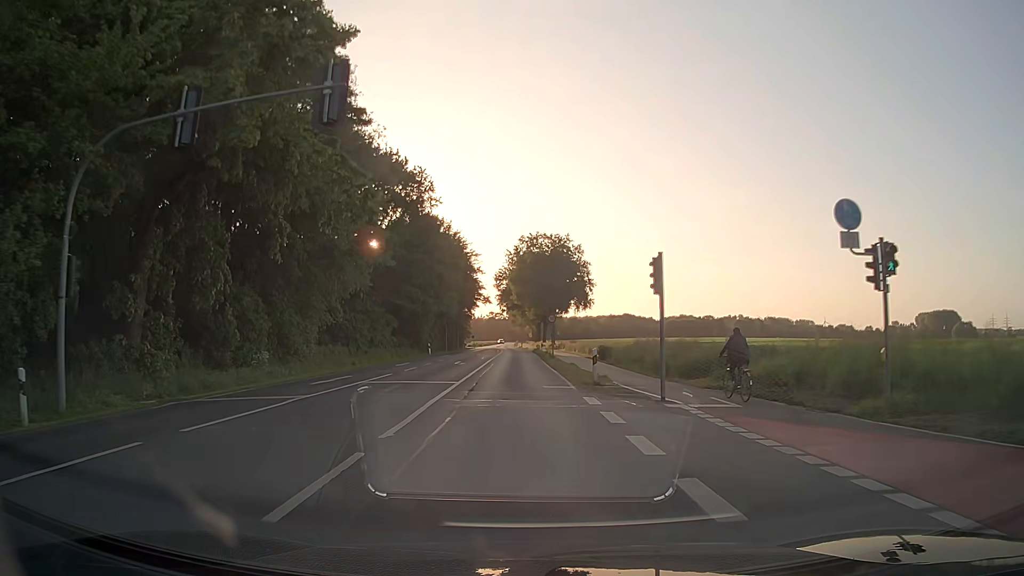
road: secondary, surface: asphalt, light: Day
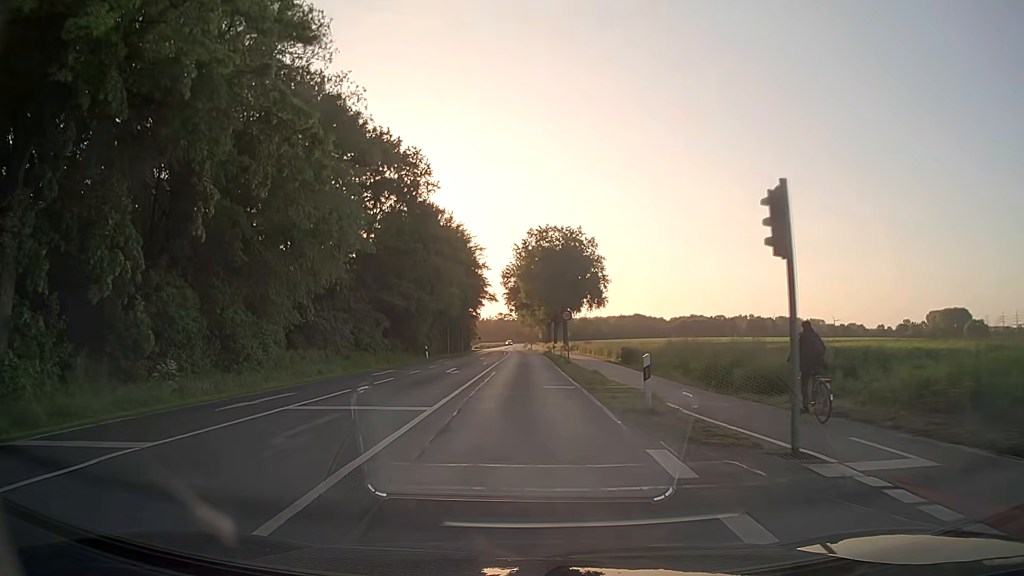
(-0.1, +7.4) m; -1°
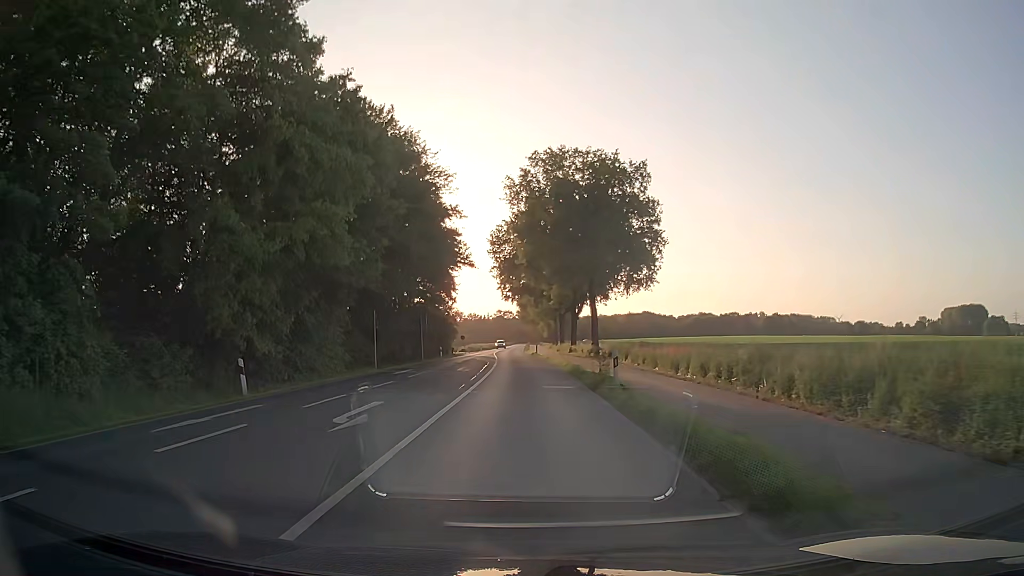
(-0.1, +37.6) m; 0°
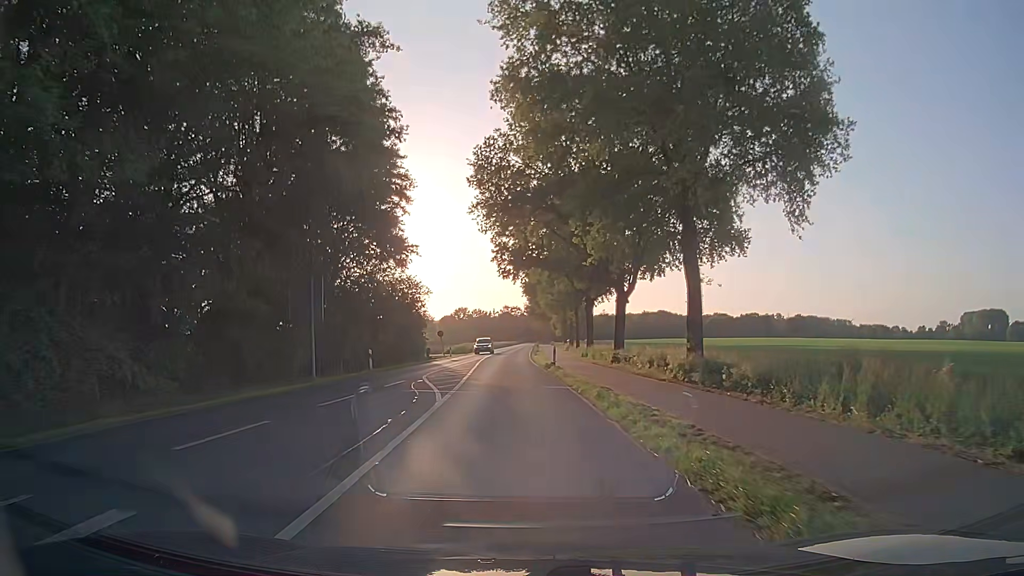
(0.0, +30.4) m; -1°
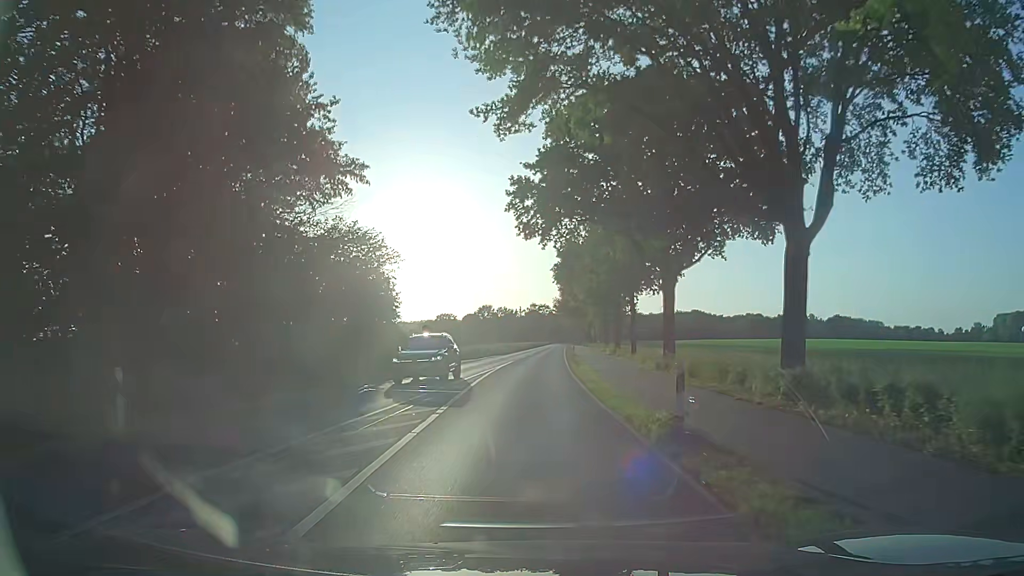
(-0.4, +22.9) m; -2°
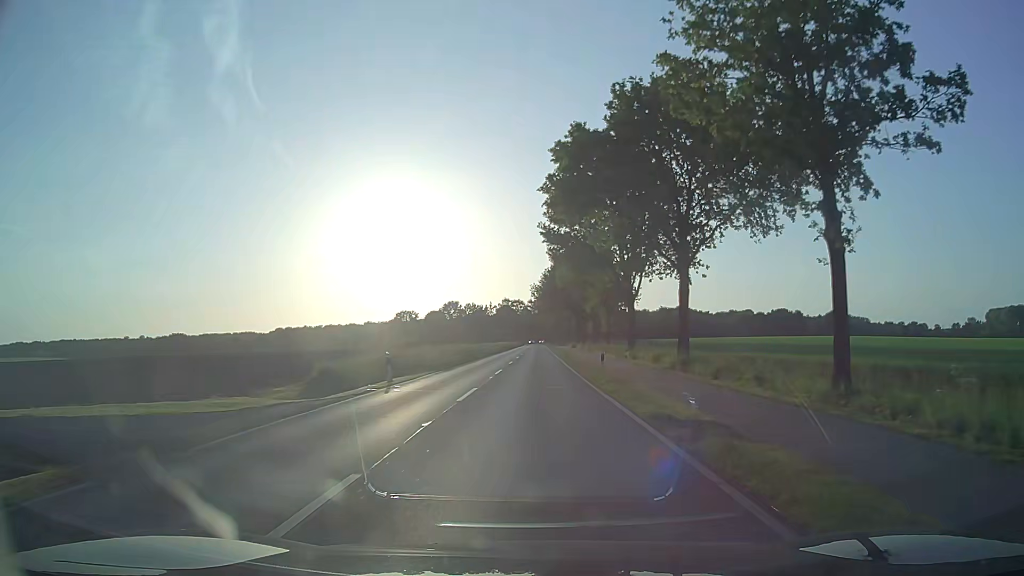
(+0.1, +38.1) m; +2°
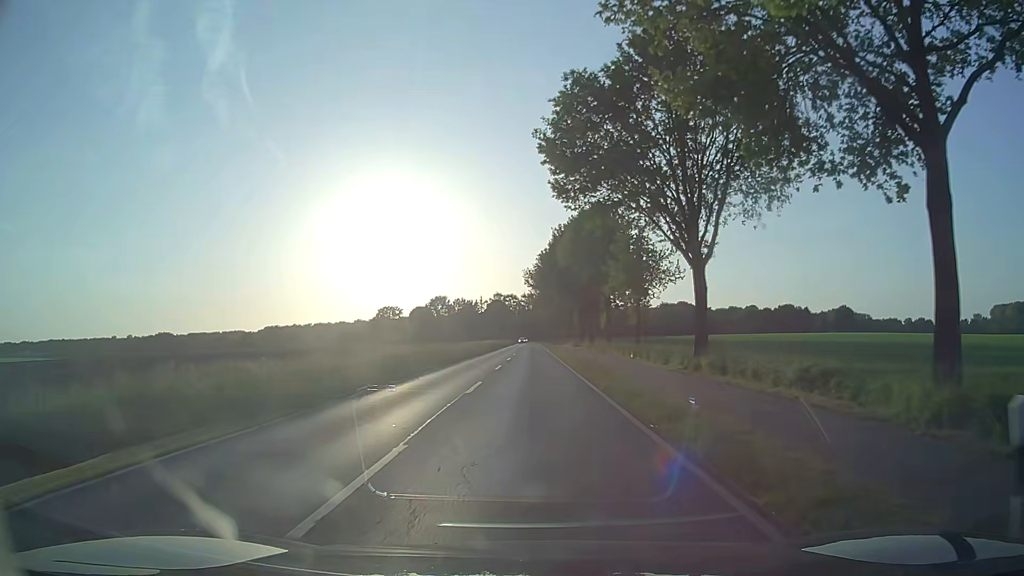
(+0.2, +22.9) m; 0°
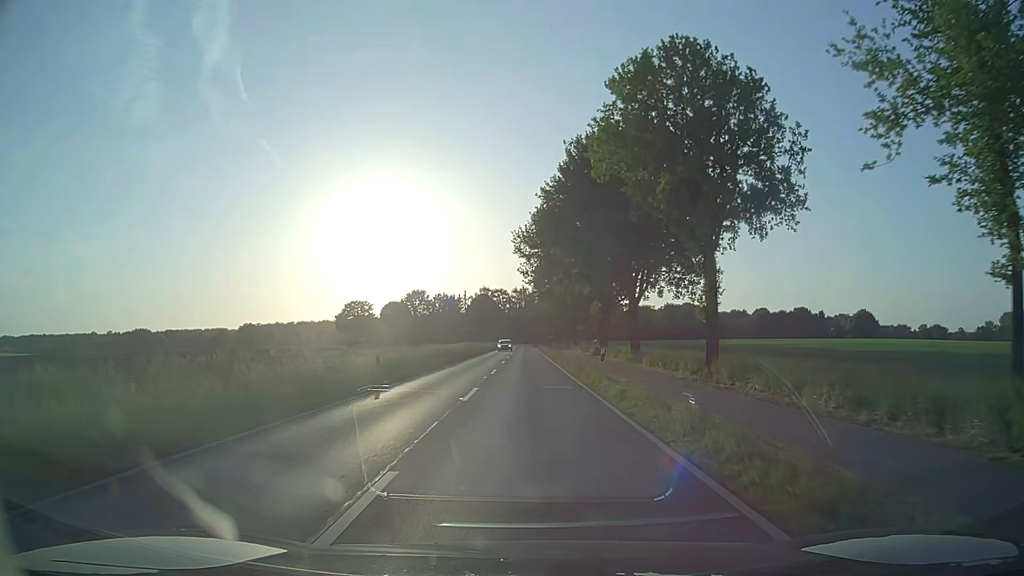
(-0.1, +38.2) m; +1°
(0, +10) (0, +20) (0, +30) (0, +40) (0, +50) (0, +60) (0, +70) (0, +80) (0, +90) (0, +100) m
